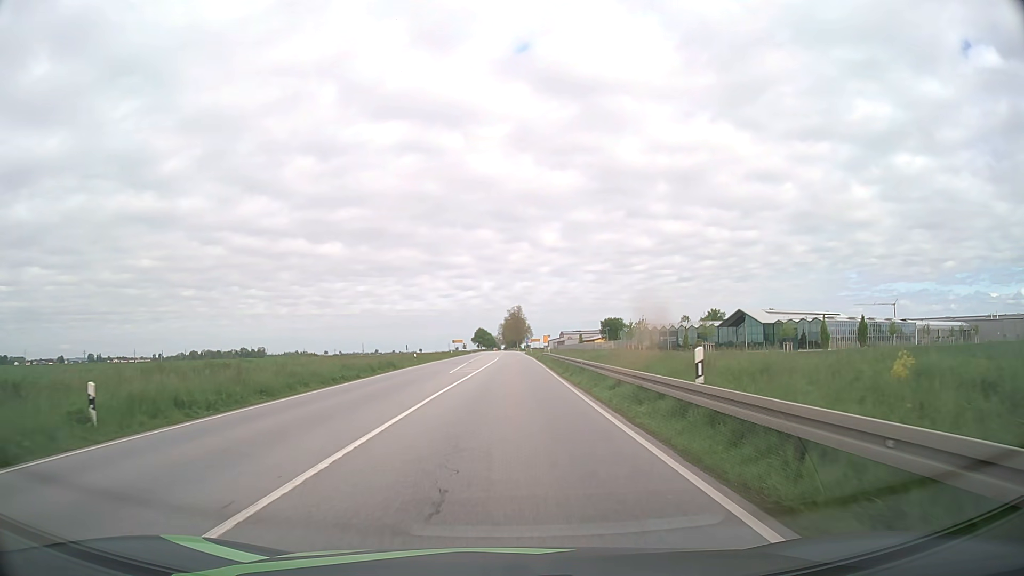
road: primary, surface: asphalt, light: Day
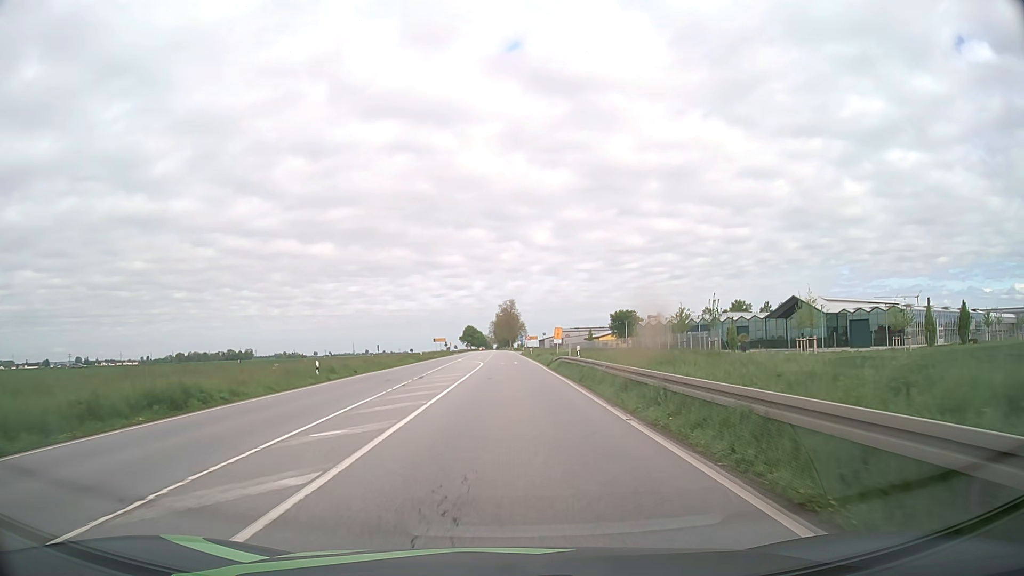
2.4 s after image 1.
(+0.2, +30.9) m; +1°
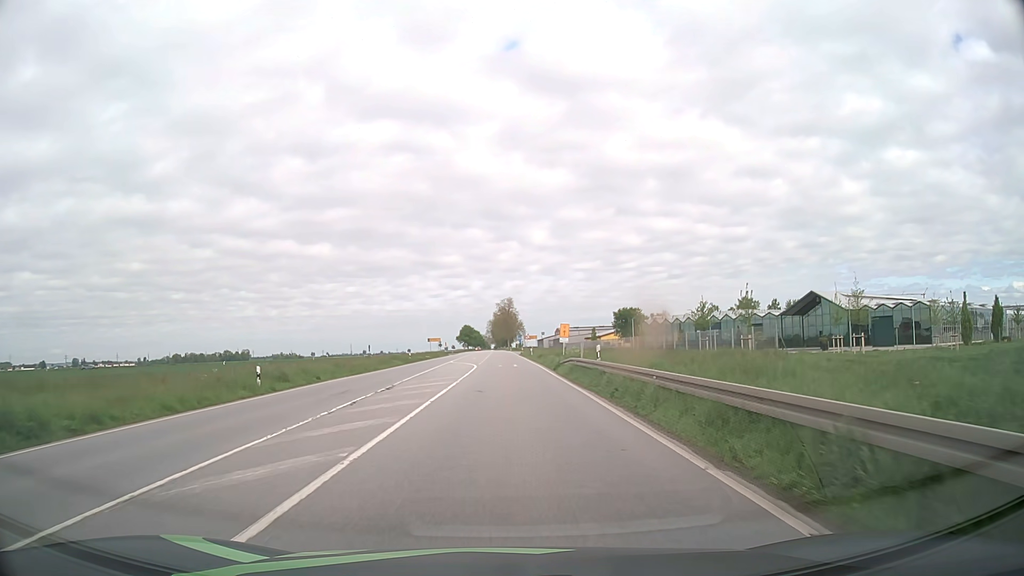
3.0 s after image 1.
(0.0, +7.7) m; 0°
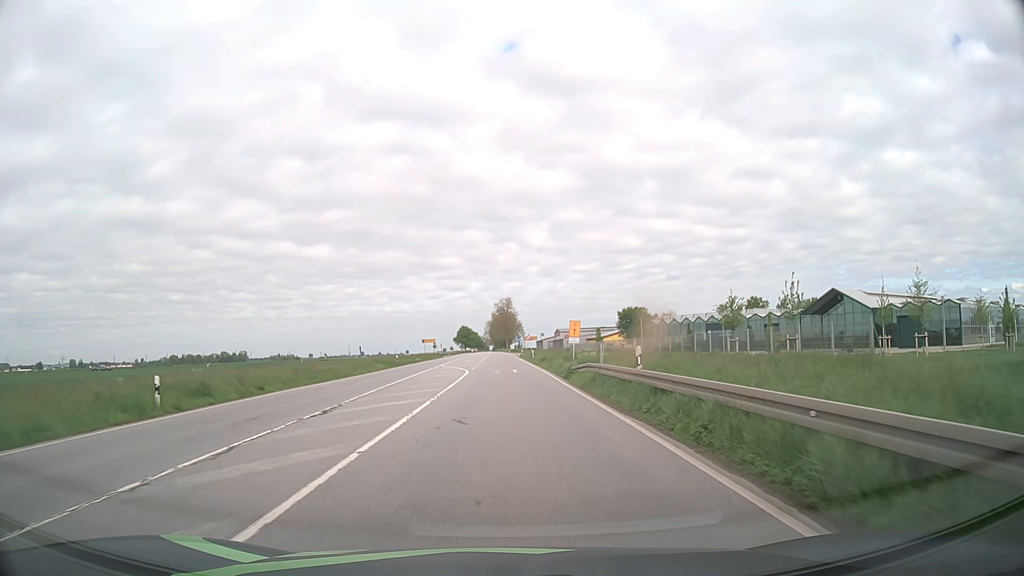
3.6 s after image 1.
(0.0, +7.7) m; 0°
